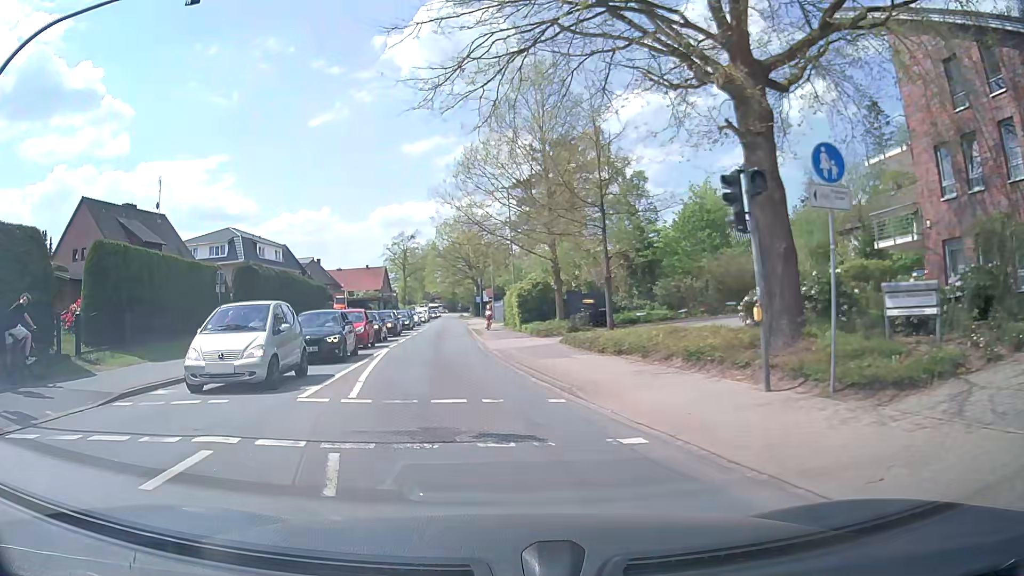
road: tertiary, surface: asphalt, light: Day
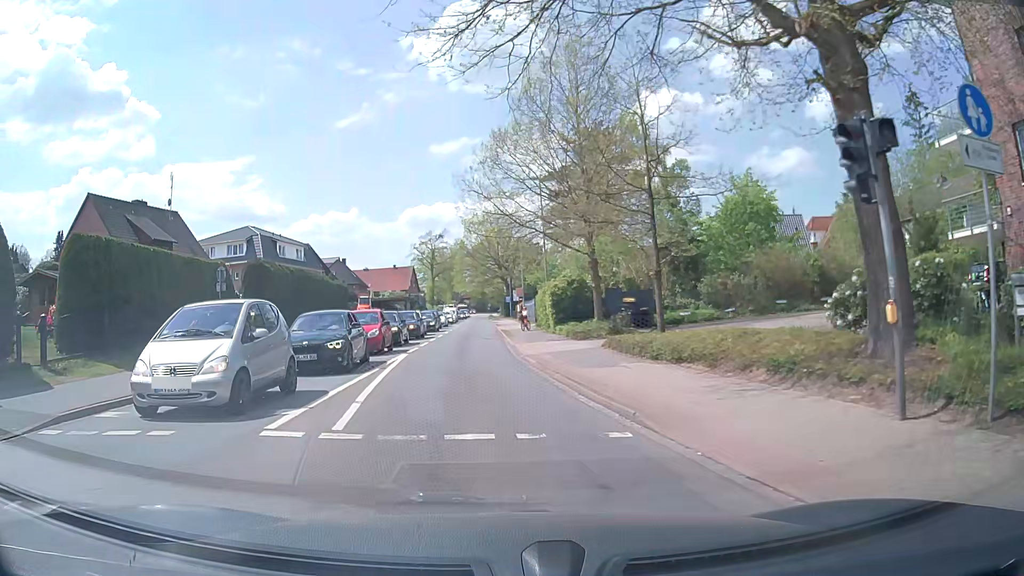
(0.0, +3.0) m; -2°
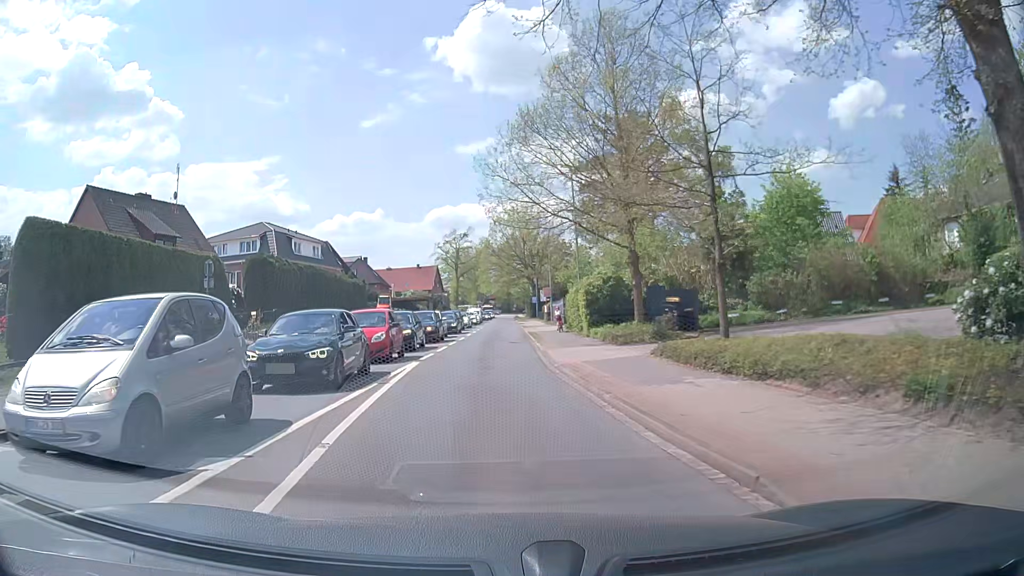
(0.0, +3.4) m; -2°
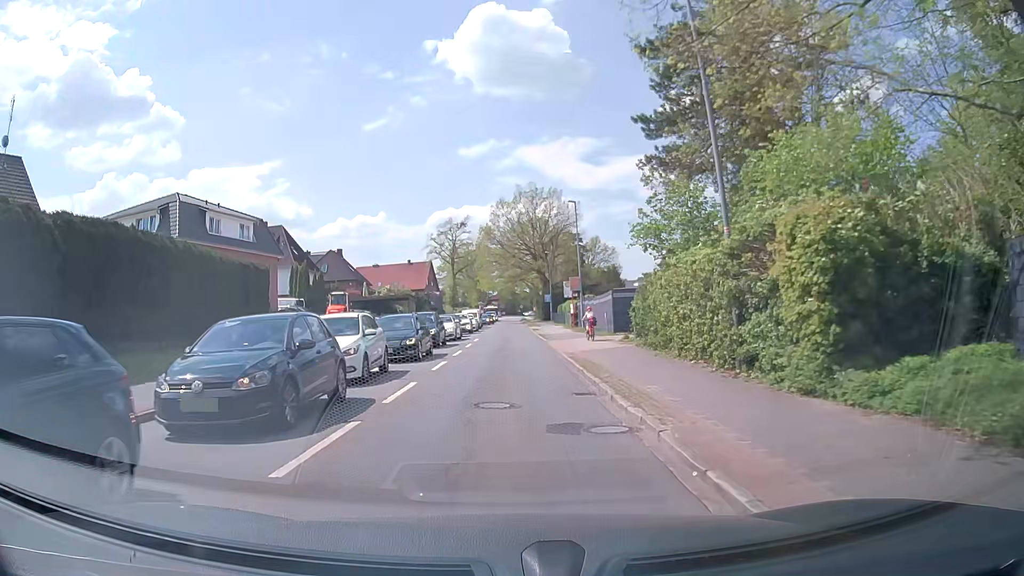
(-0.3, +22.2) m; 0°
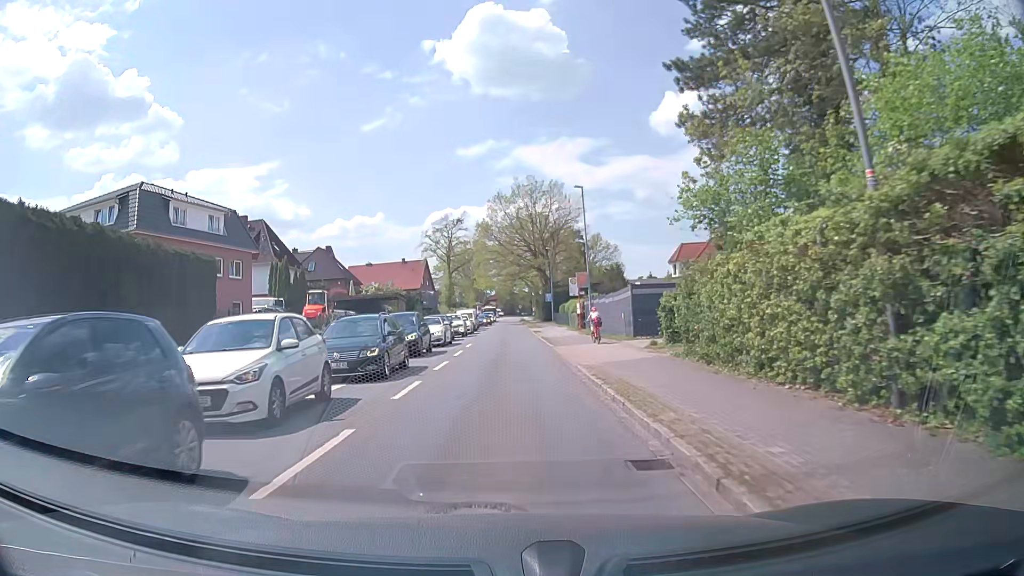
(0.0, +5.5) m; 0°
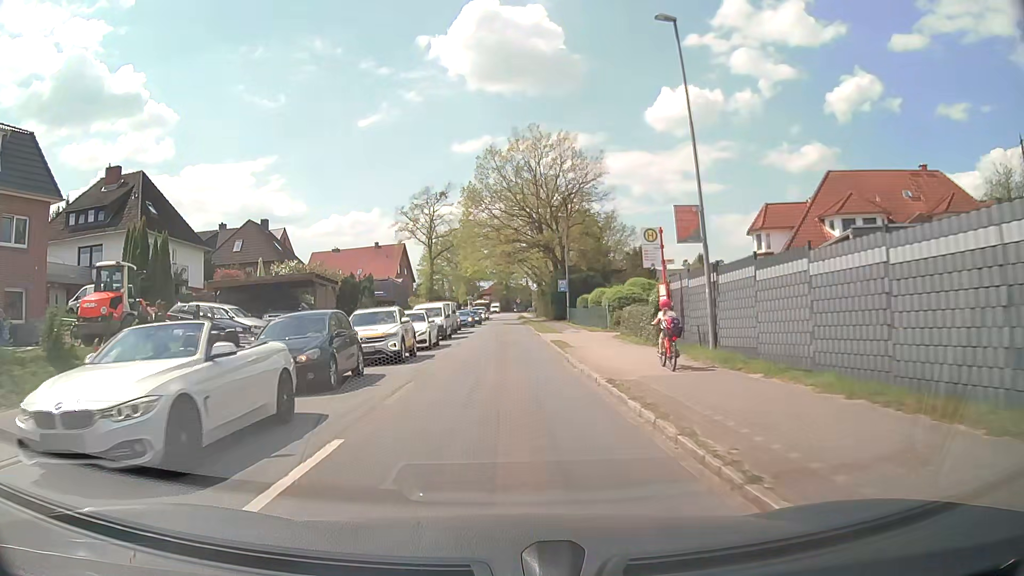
(0.0, +24.2) m; 0°
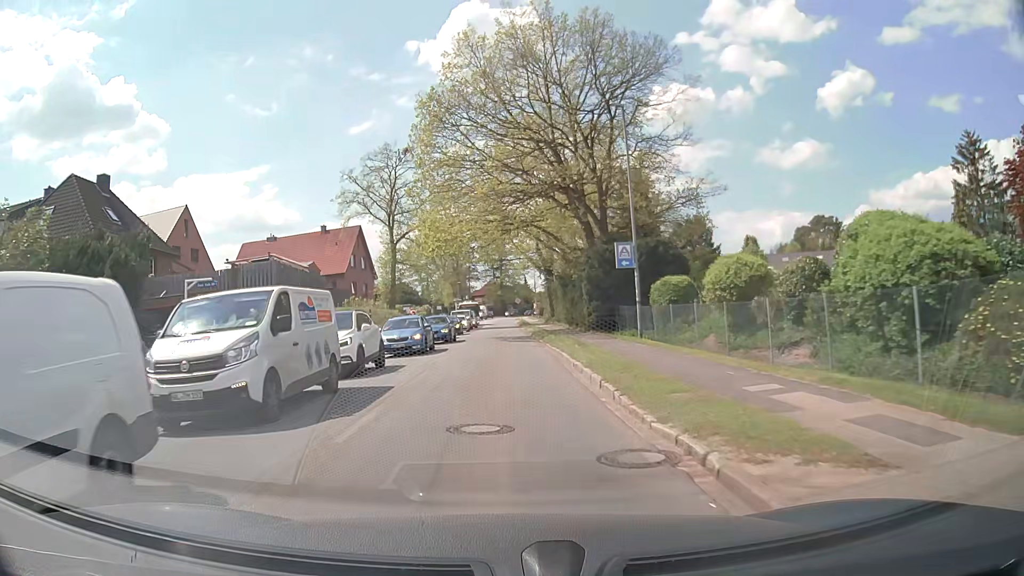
(+0.3, +30.0) m; 0°
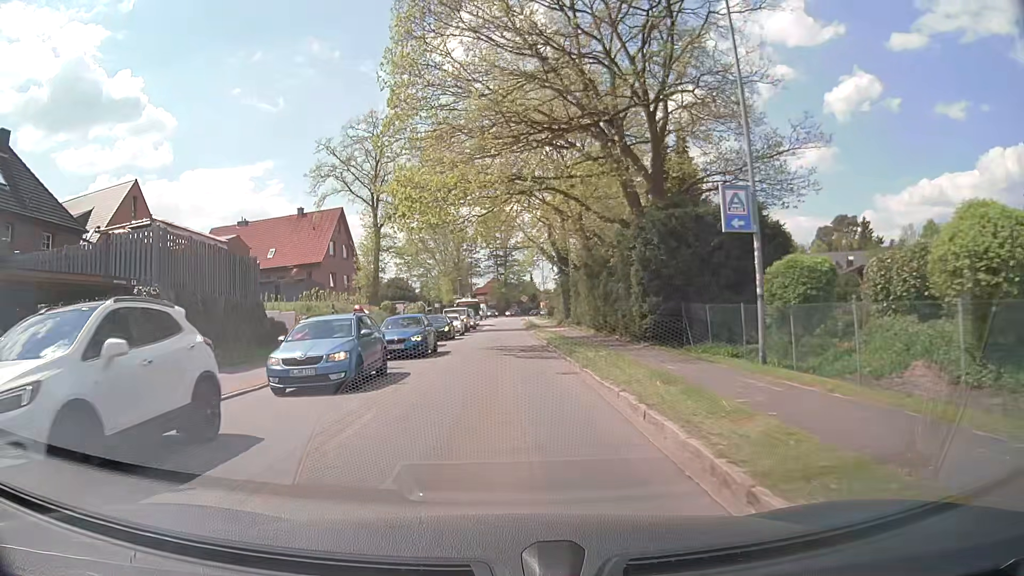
(0.0, +11.6) m; 0°
(0, +10) (0, +20) (0, +30) (0, +40) (0, +50) (0, +60) (0, +70) (-1, +80) (-2, +90) (-2, +100) m
